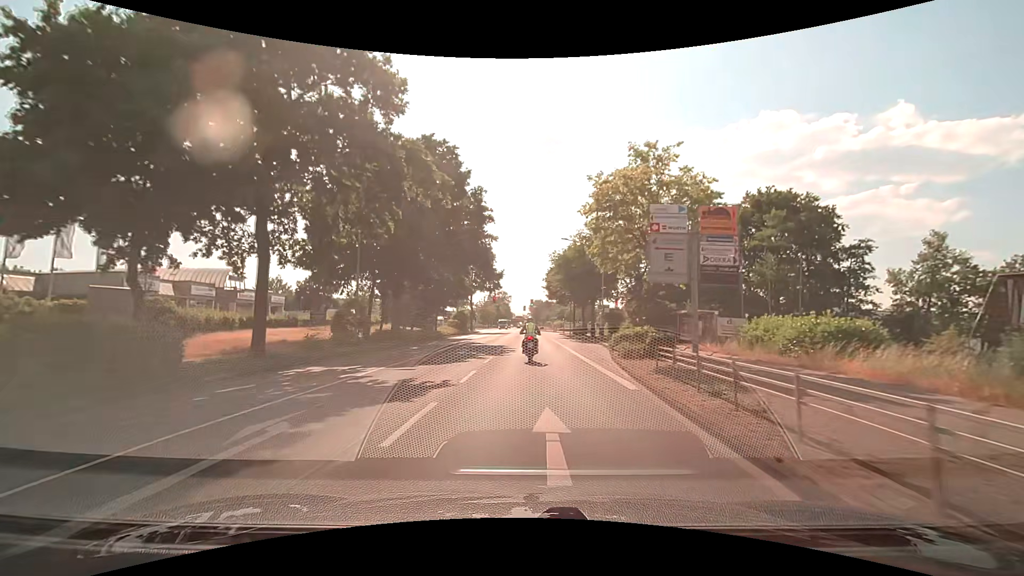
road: secondary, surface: asphalt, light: Day
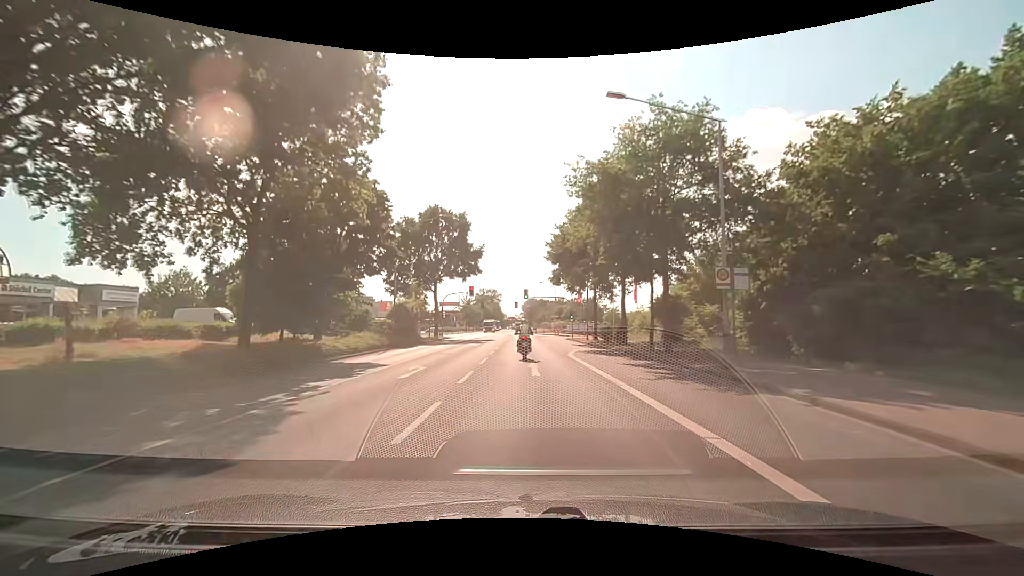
(+0.2, +30.0) m; +1°
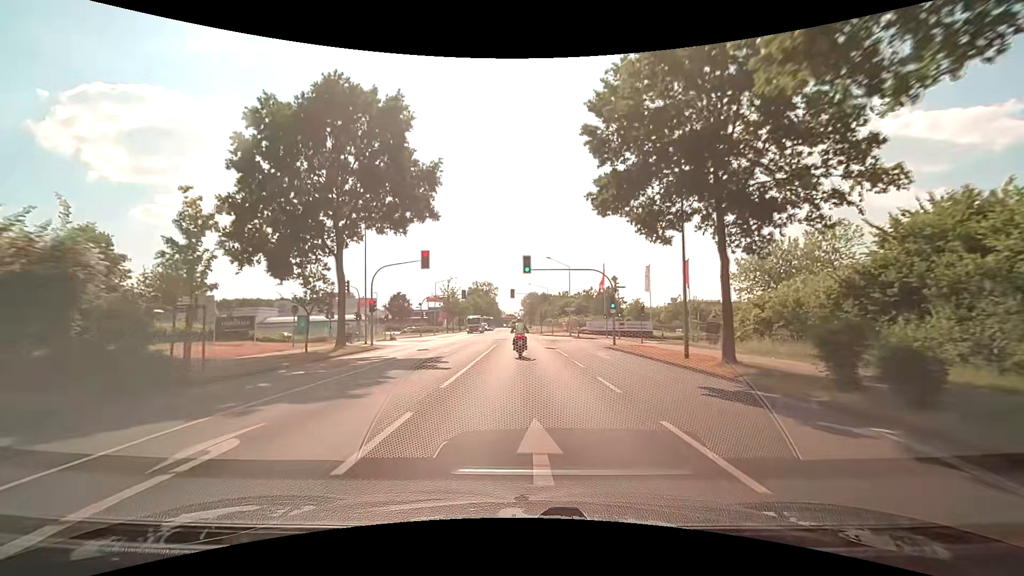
(-0.1, +31.5) m; -1°
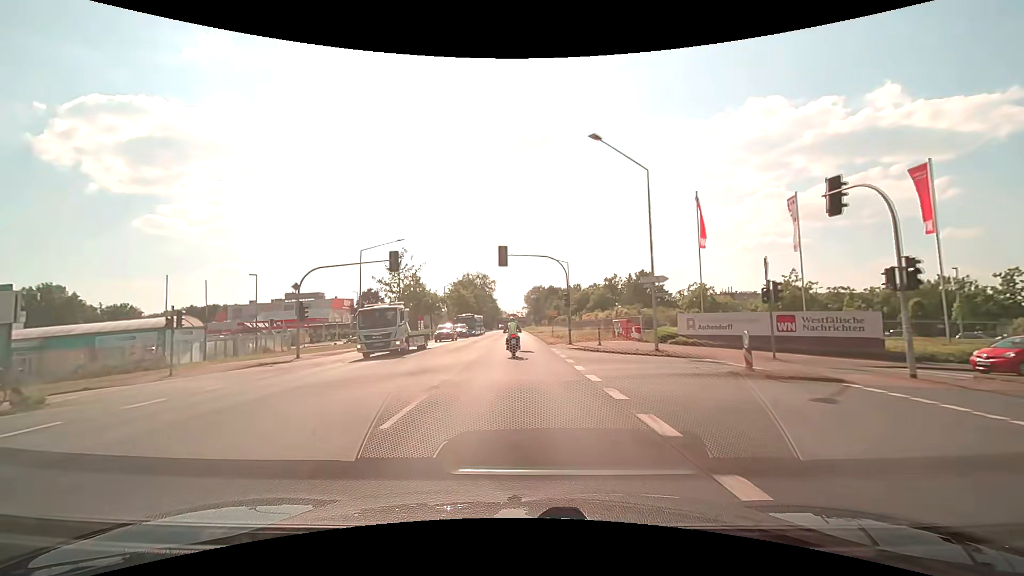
(0.0, +40.3) m; 0°
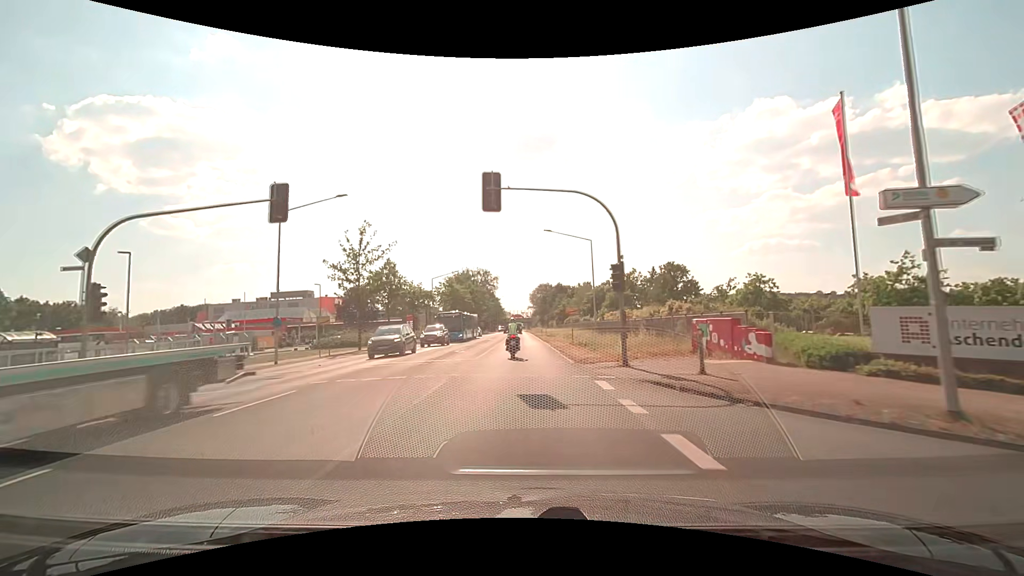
(-0.1, +16.1) m; 0°
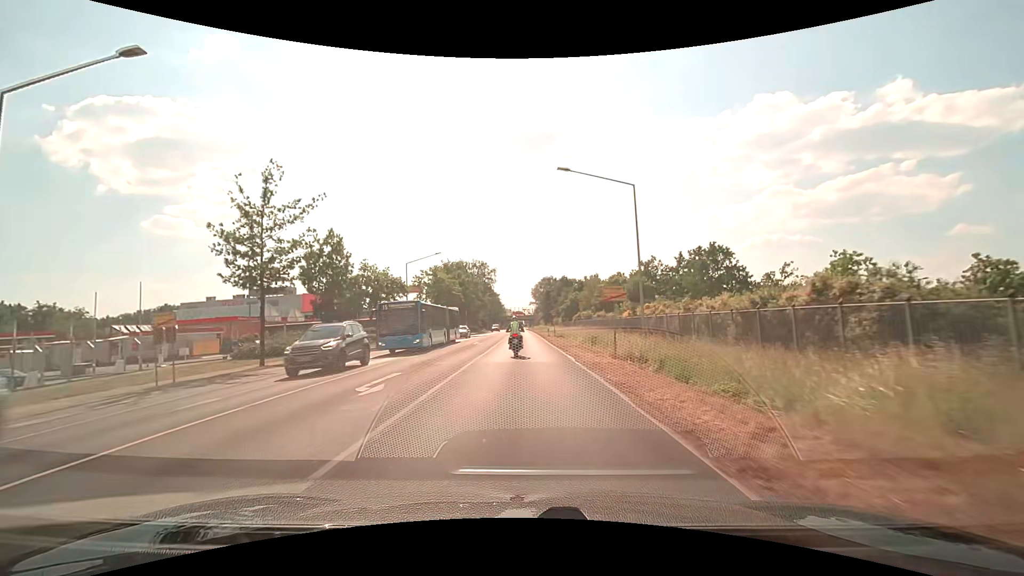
(-0.1, +16.1) m; -1°
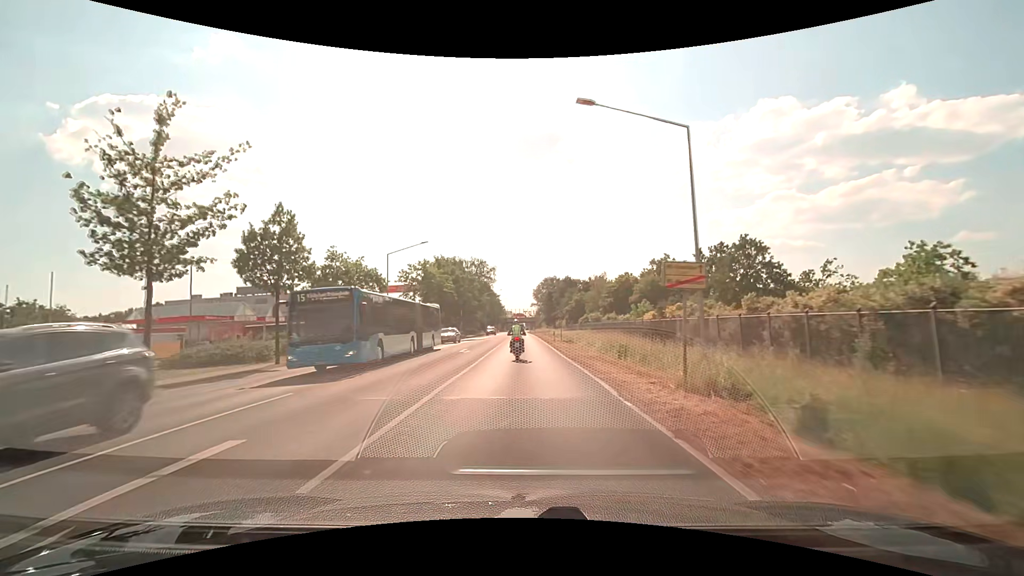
(0.0, +8.3) m; 0°
